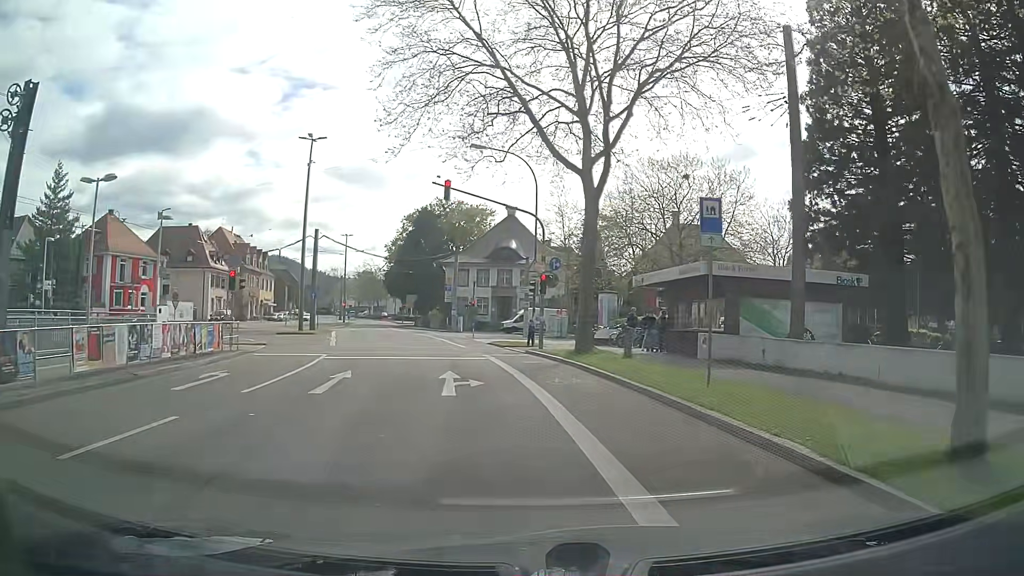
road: secondary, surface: asphalt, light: Day
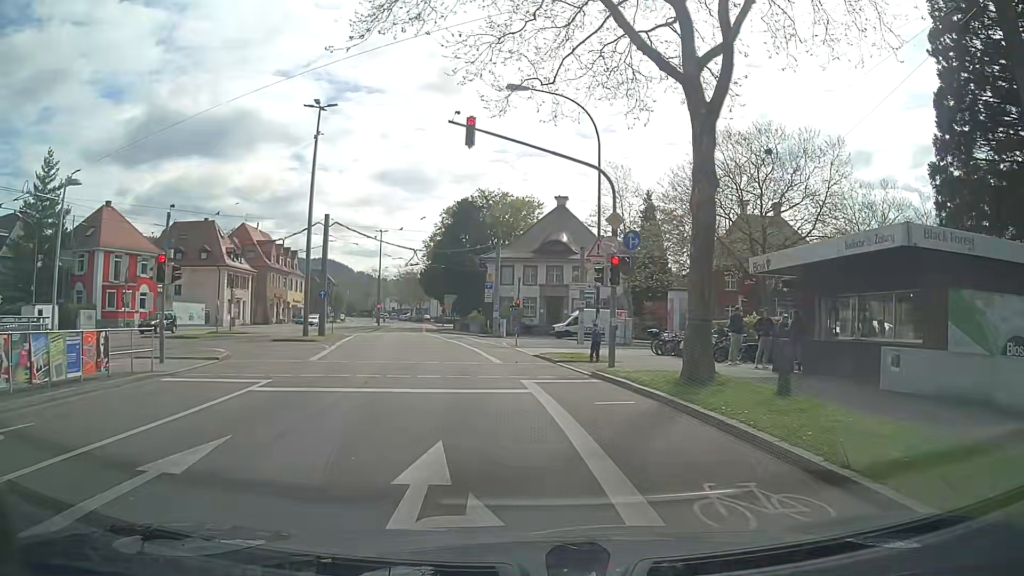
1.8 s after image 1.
(-0.3, +9.1) m; -5°
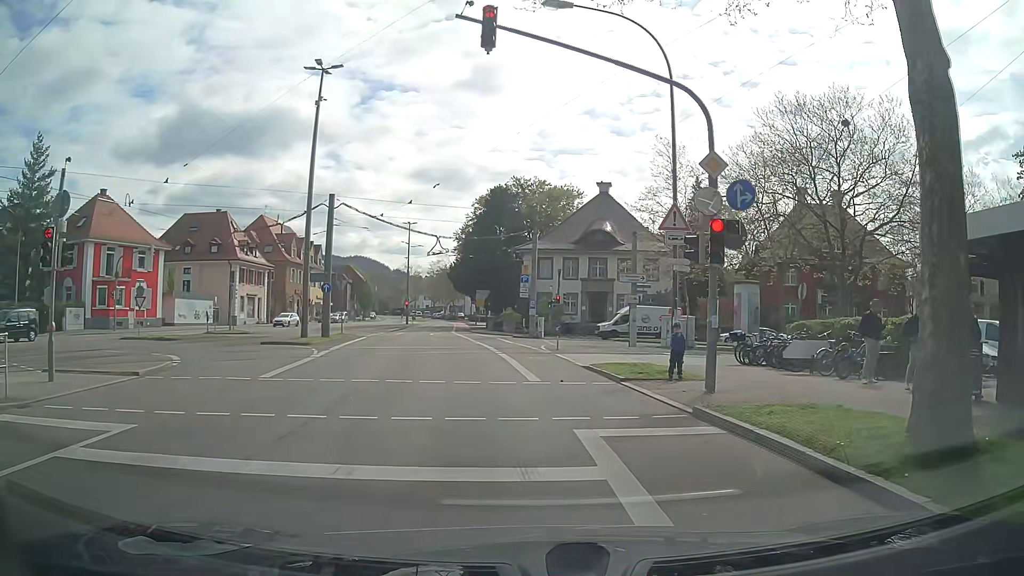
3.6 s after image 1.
(-0.1, +6.7) m; -3°
